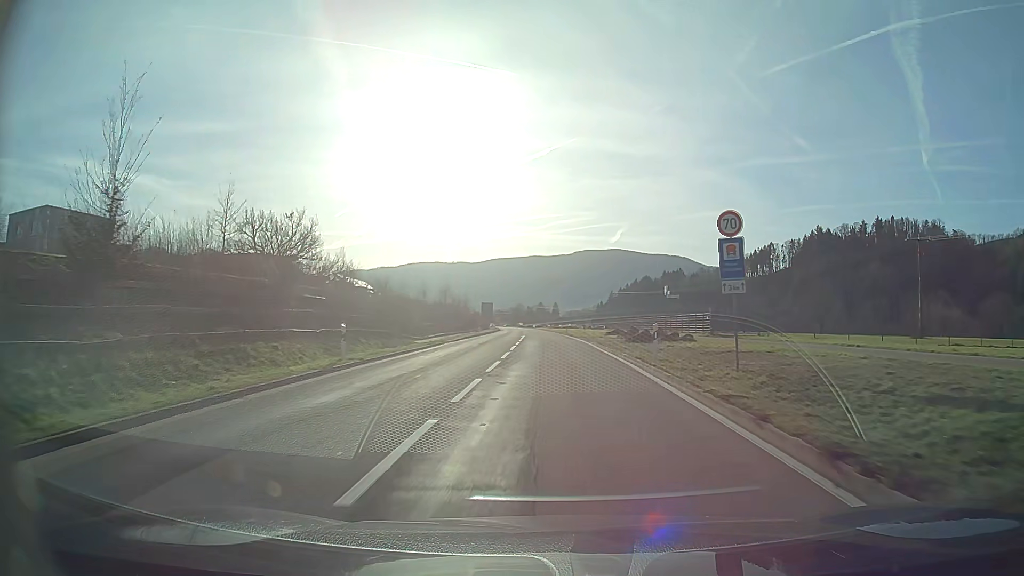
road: secondary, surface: asphalt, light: Day
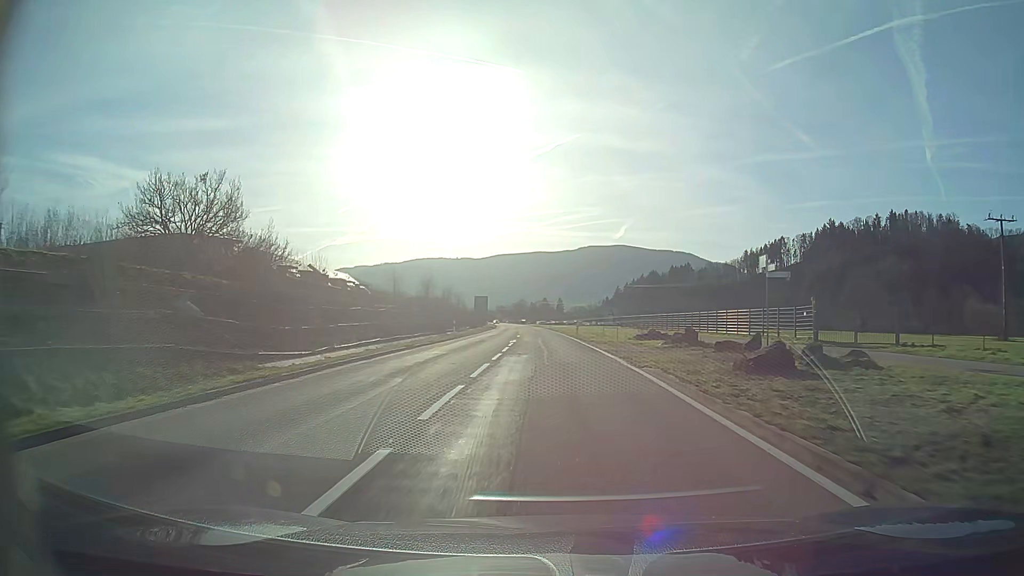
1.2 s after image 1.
(-0.1, +20.2) m; -1°
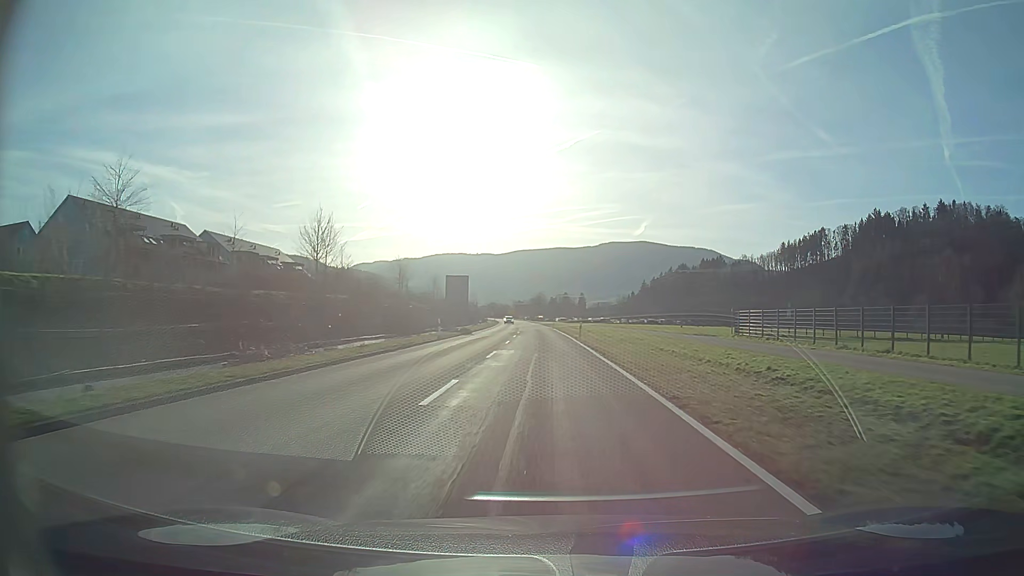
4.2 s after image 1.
(-0.8, +53.1) m; -2°
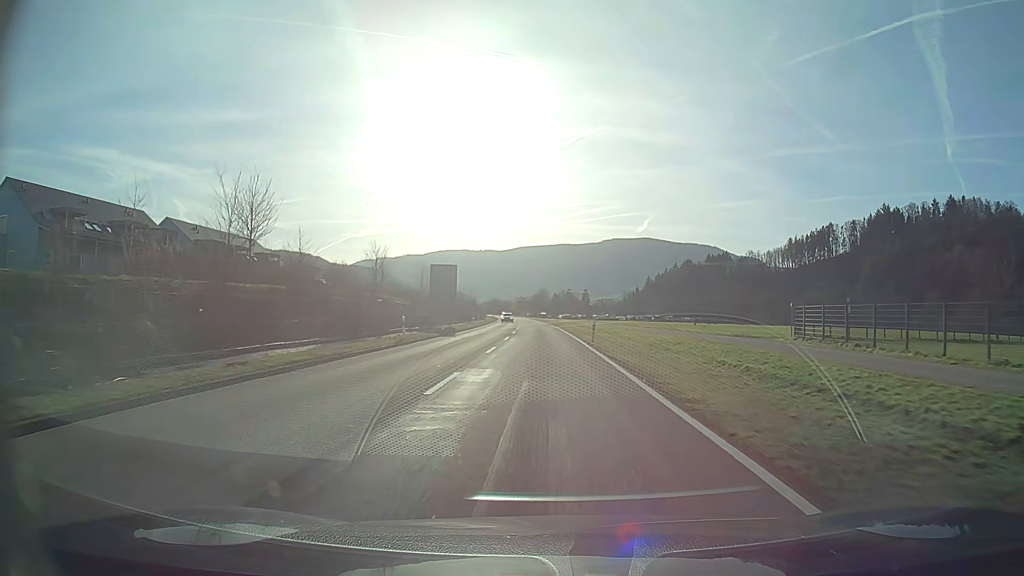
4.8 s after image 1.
(0.0, +11.0) m; 0°
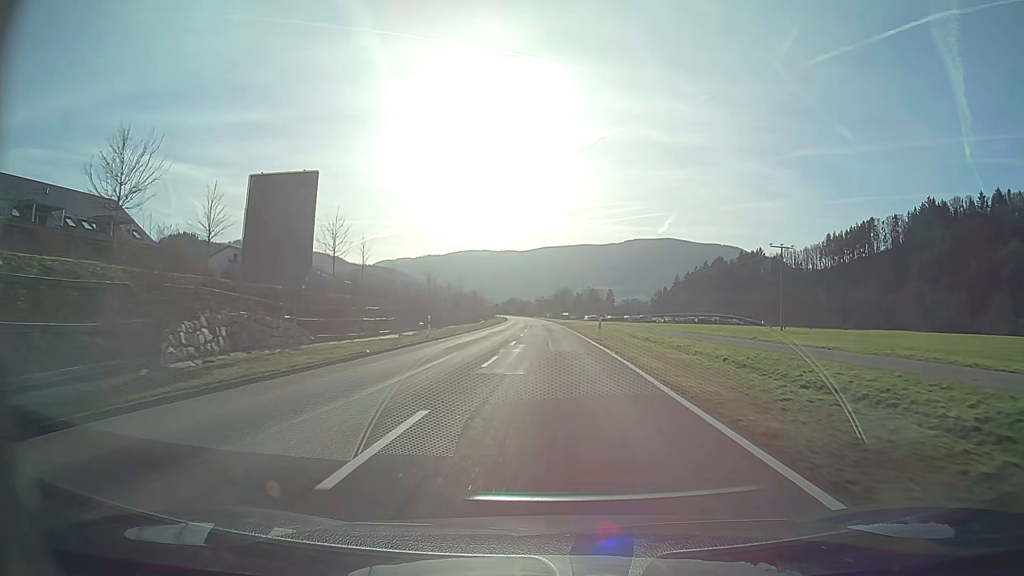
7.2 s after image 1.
(-0.7, +41.8) m; -2°
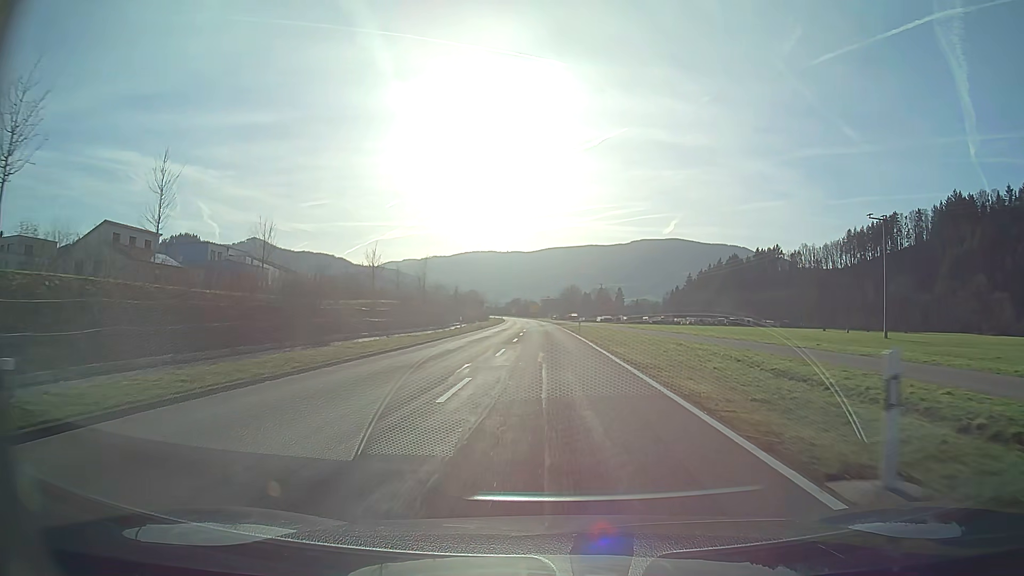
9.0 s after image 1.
(-0.1, +30.9) m; -1°
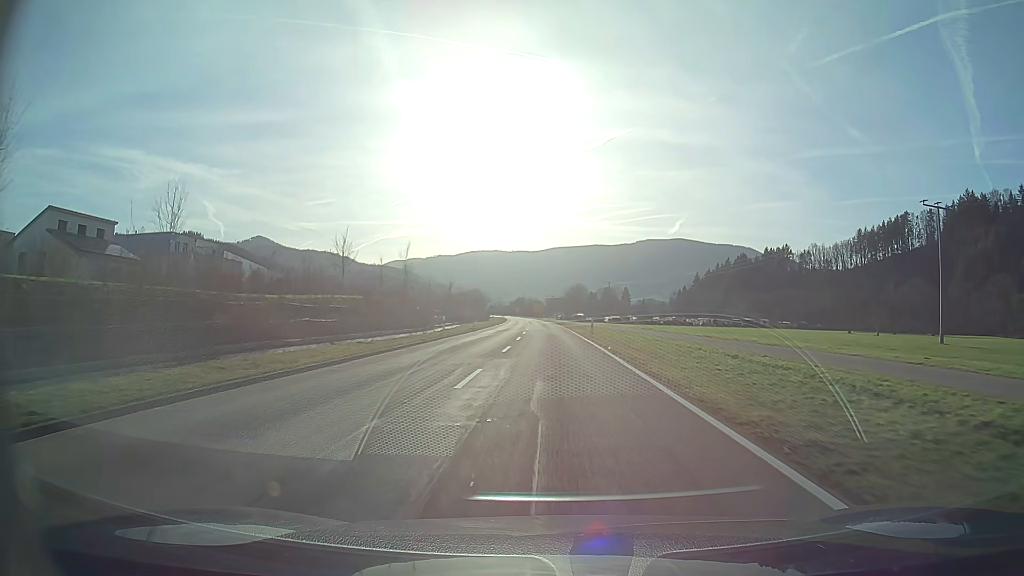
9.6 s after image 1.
(0.0, +10.2) m; 0°
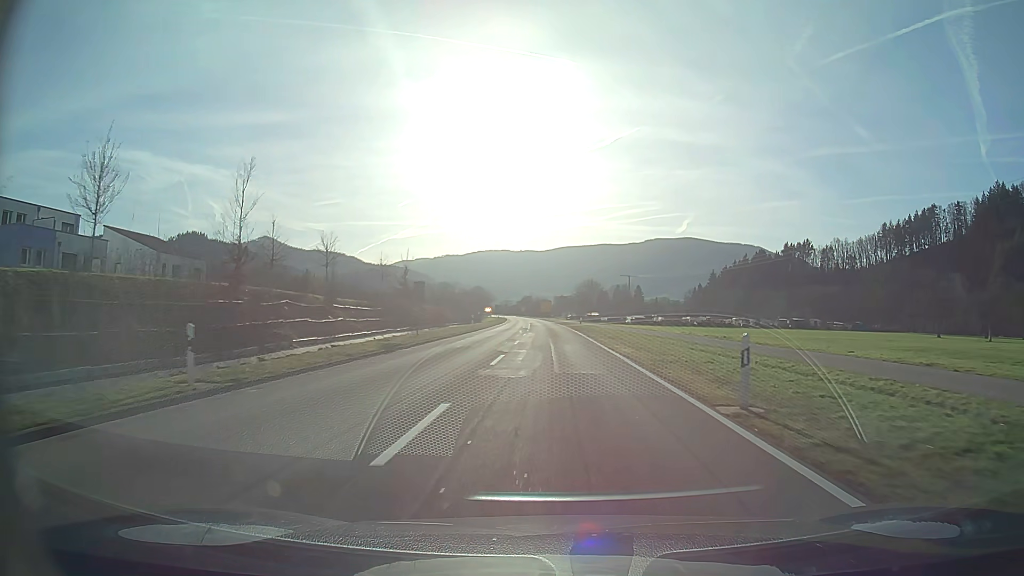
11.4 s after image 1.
(-0.2, +30.4) m; -1°
(0, +10) (0, +20) (0, +30) (0, +40) (0, +50) (-1, +60) (-1, +70) (-1, +80) (-2, +90) (-2, +100) m
